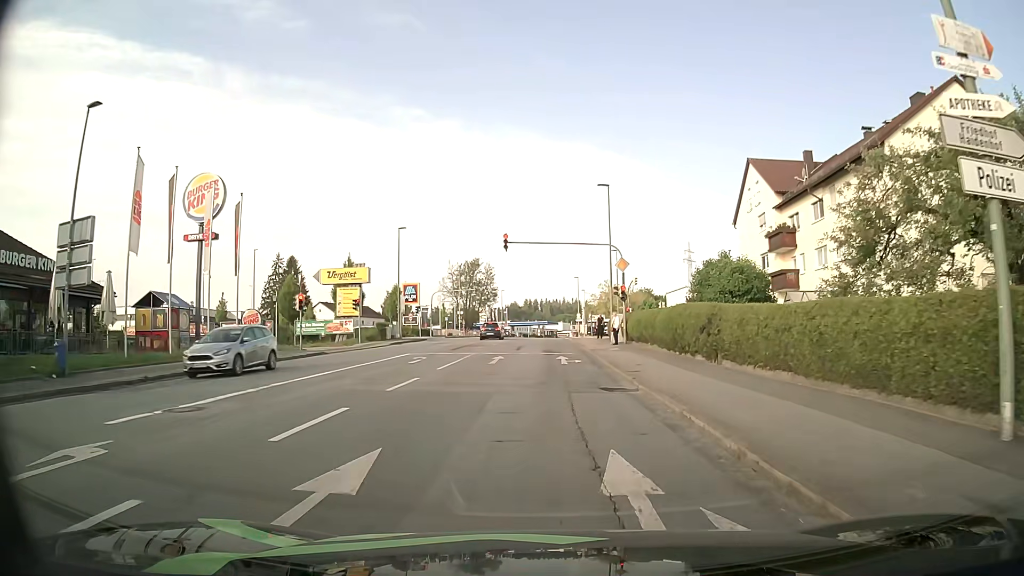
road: tertiary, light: Day
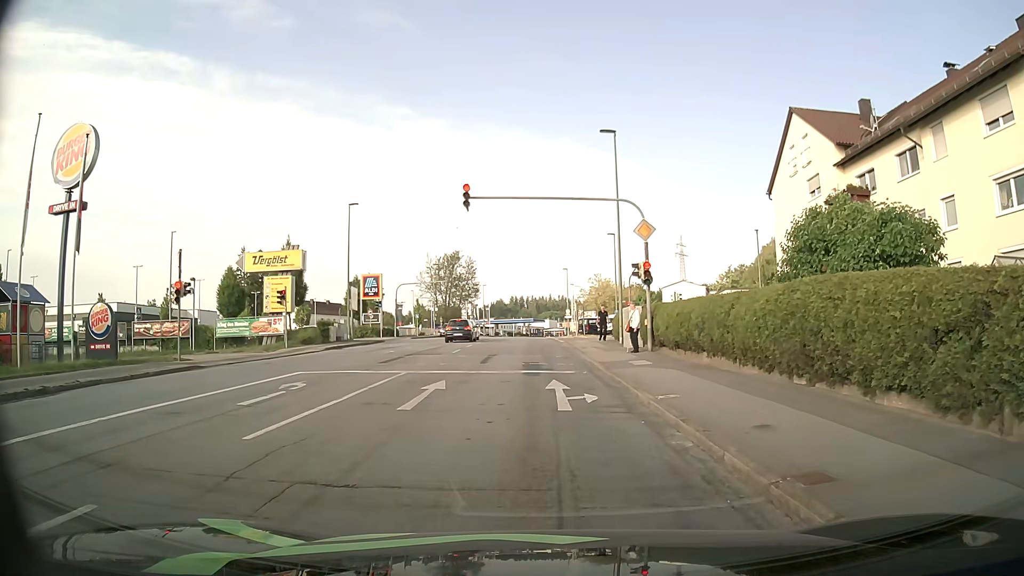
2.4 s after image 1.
(+0.1, +11.8) m; +2°
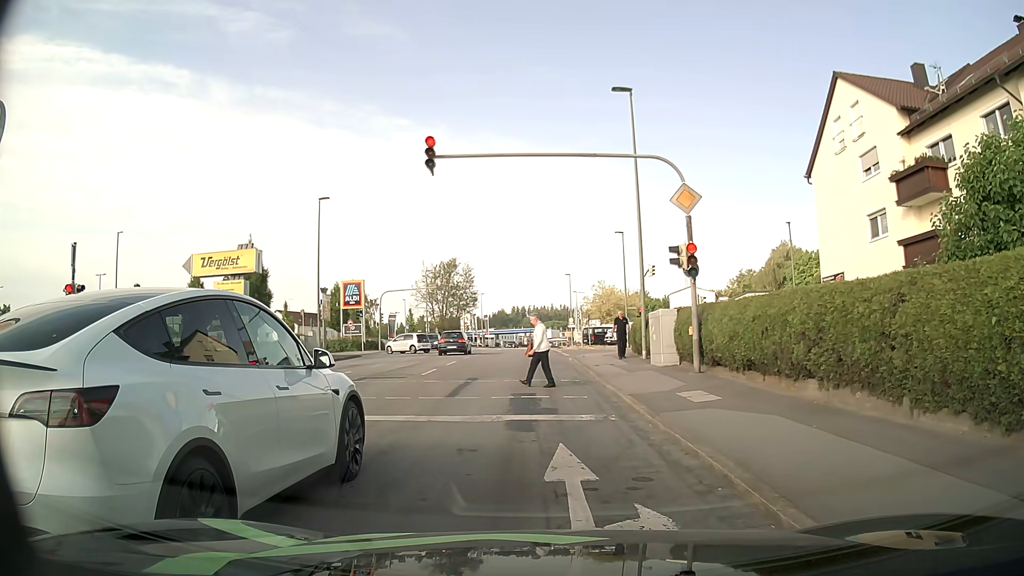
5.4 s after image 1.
(-0.1, +6.9) m; -1°
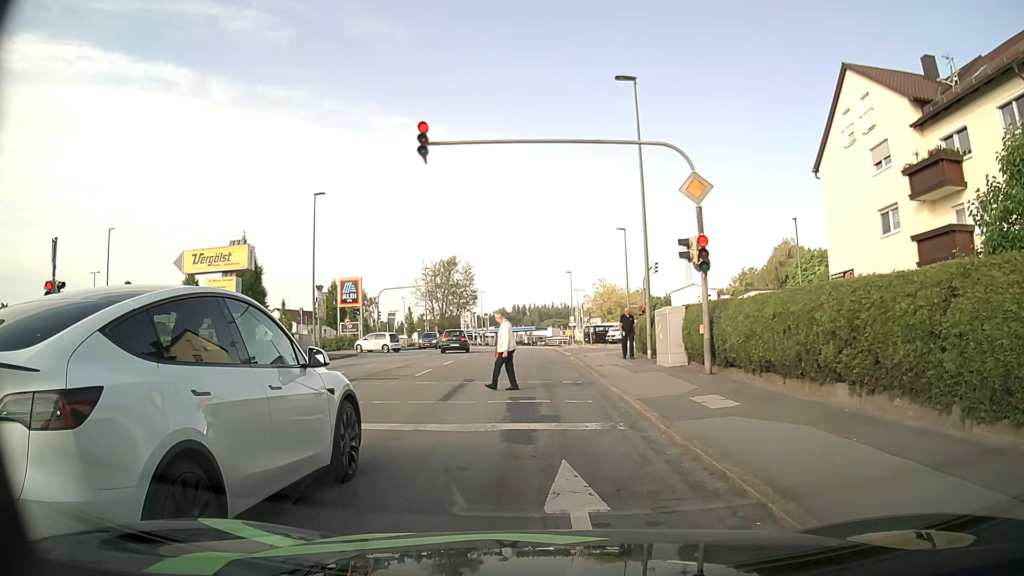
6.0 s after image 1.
(0.0, +1.1) m; -1°
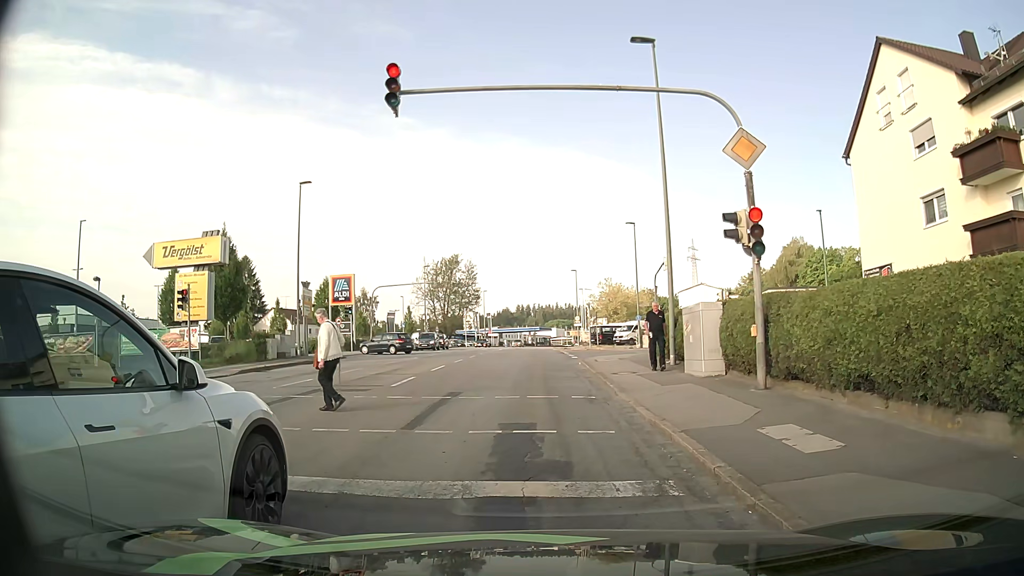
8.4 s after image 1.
(0.0, +3.4) m; 0°
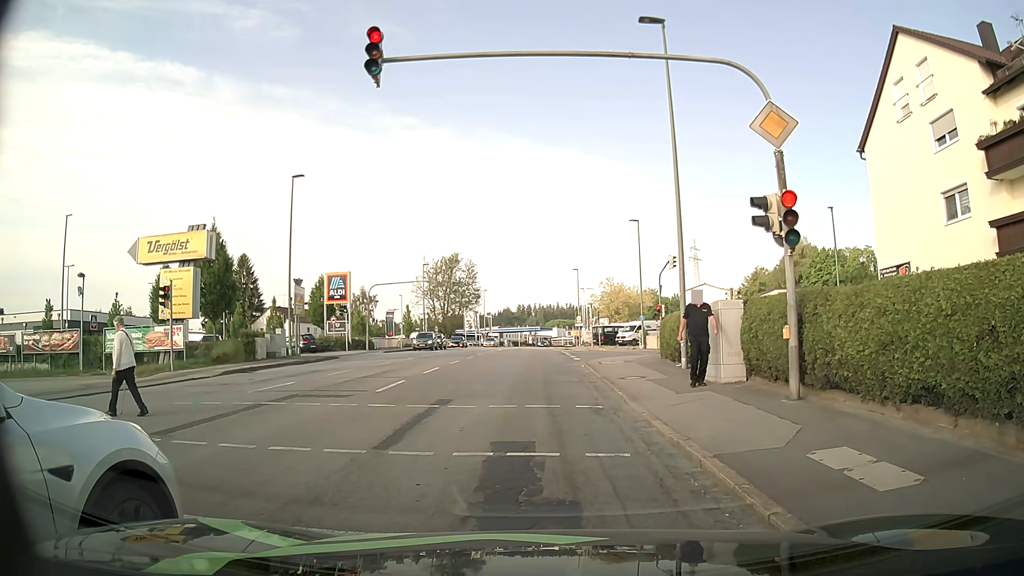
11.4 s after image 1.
(0.0, +1.5) m; 0°
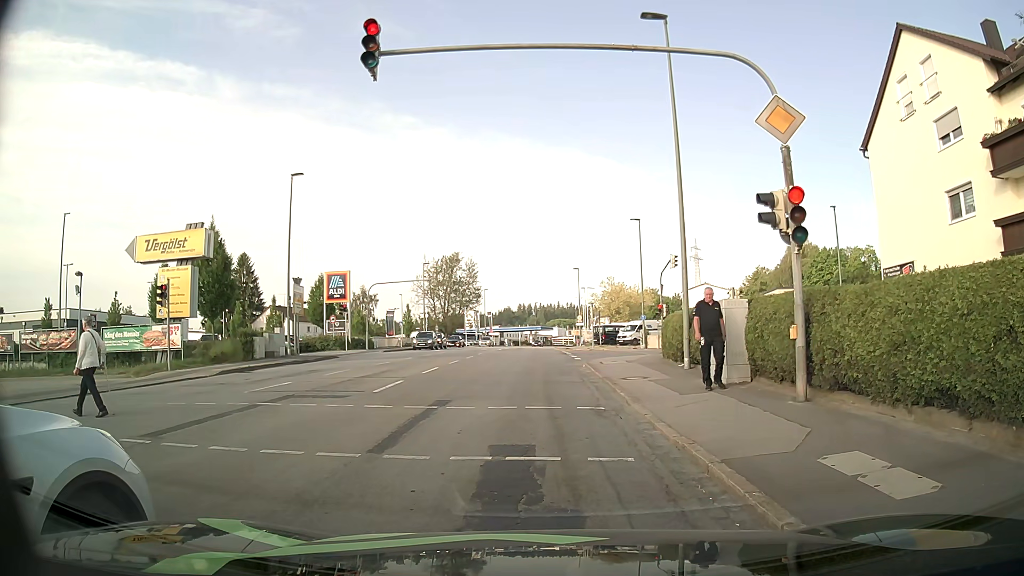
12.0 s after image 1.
(0.0, +0.3) m; 0°
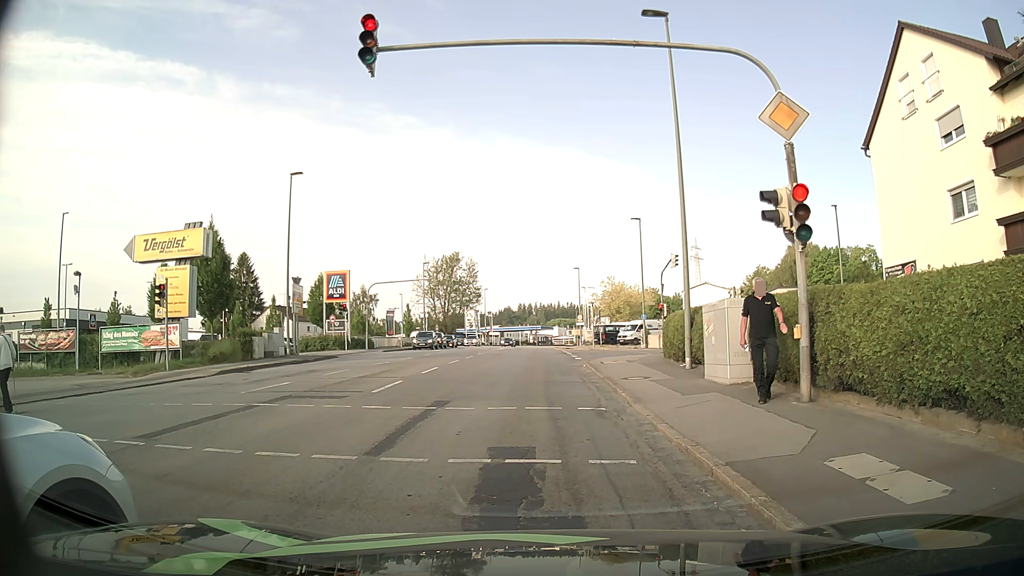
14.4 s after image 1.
(0.0, +0.2) m; 0°
